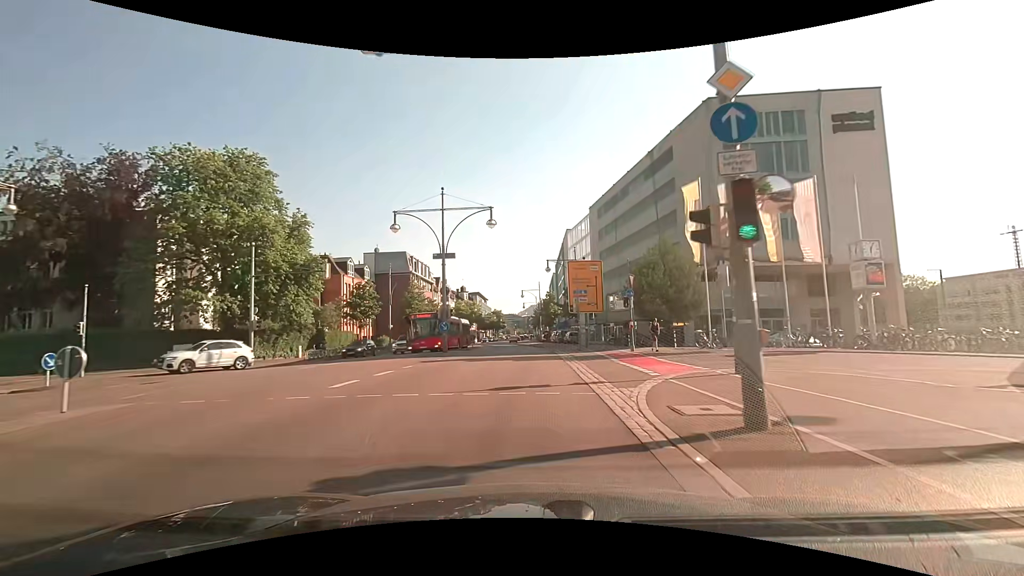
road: primary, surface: asphalt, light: Day
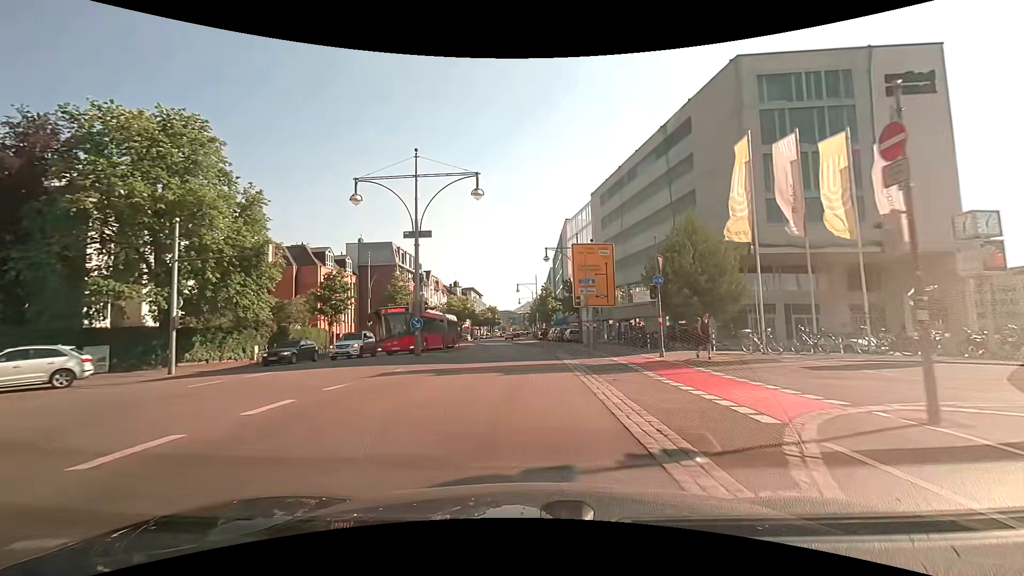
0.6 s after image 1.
(0.0, +6.5) m; +1°
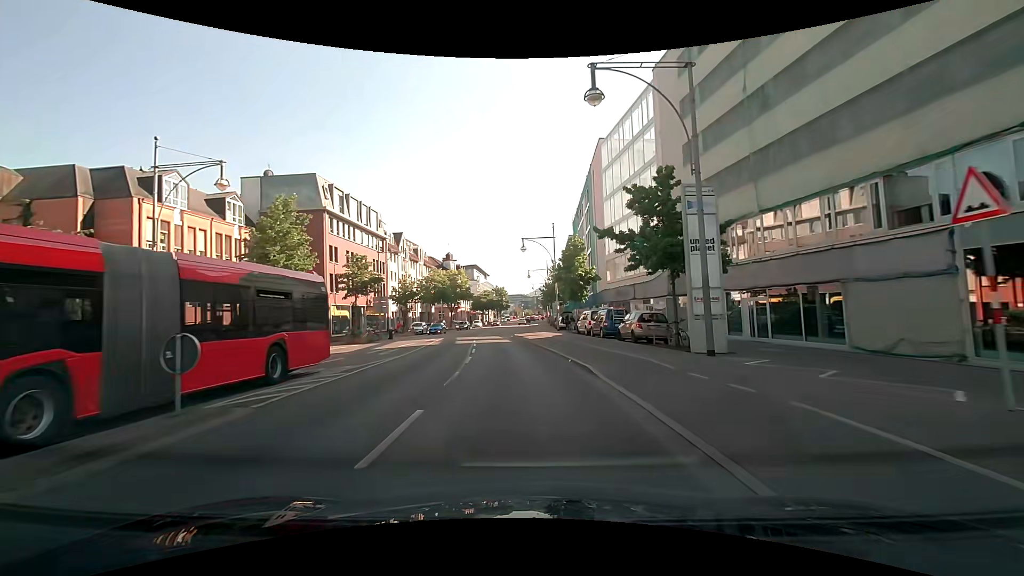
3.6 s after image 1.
(+0.1, +32.1) m; -2°
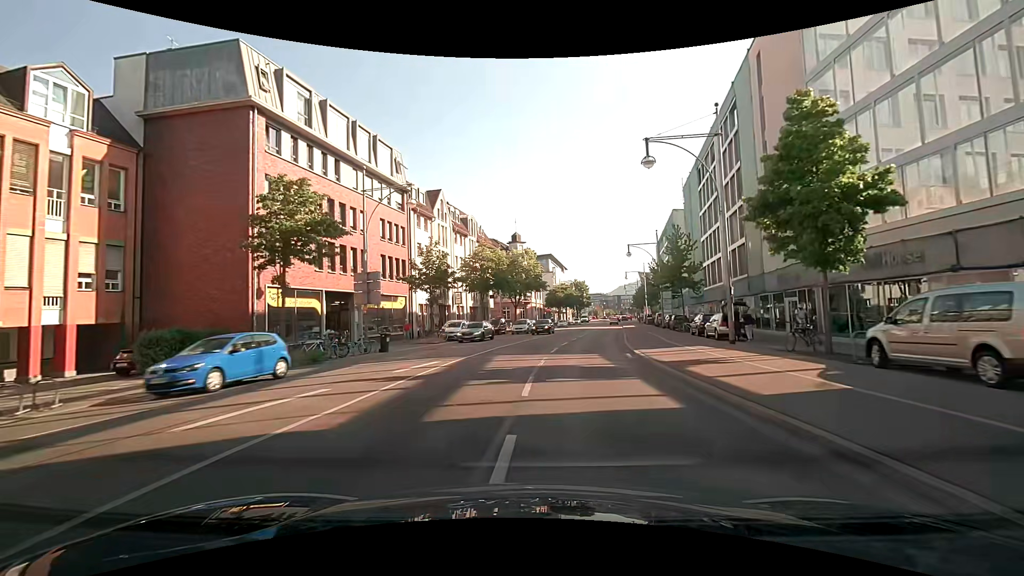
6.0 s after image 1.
(-2.0, +26.1) m; -8°
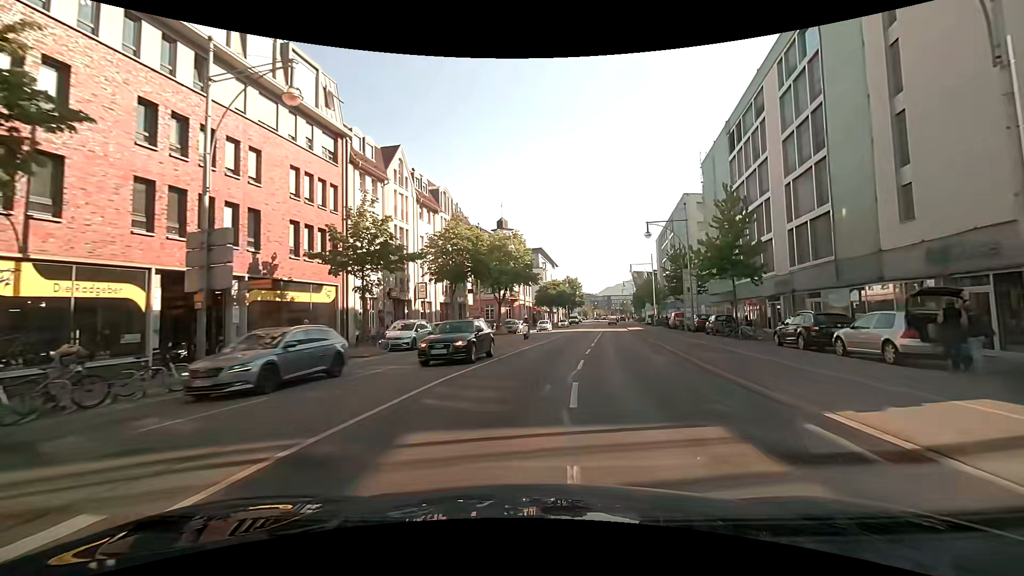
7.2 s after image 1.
(0.0, +13.2) m; +1°
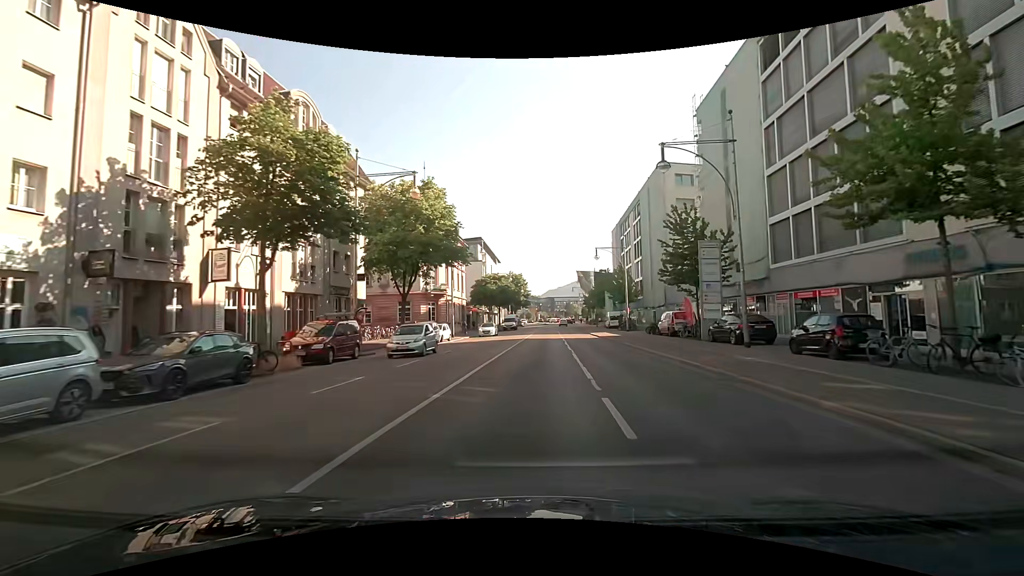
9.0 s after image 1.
(+1.0, +19.9) m; +7°
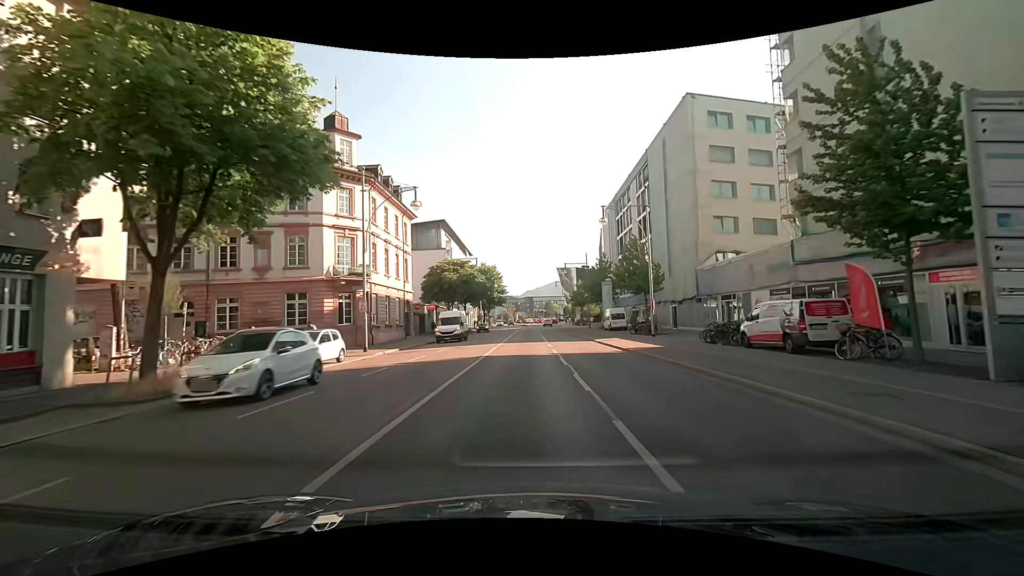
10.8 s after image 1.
(+0.5, +20.1) m; +3°
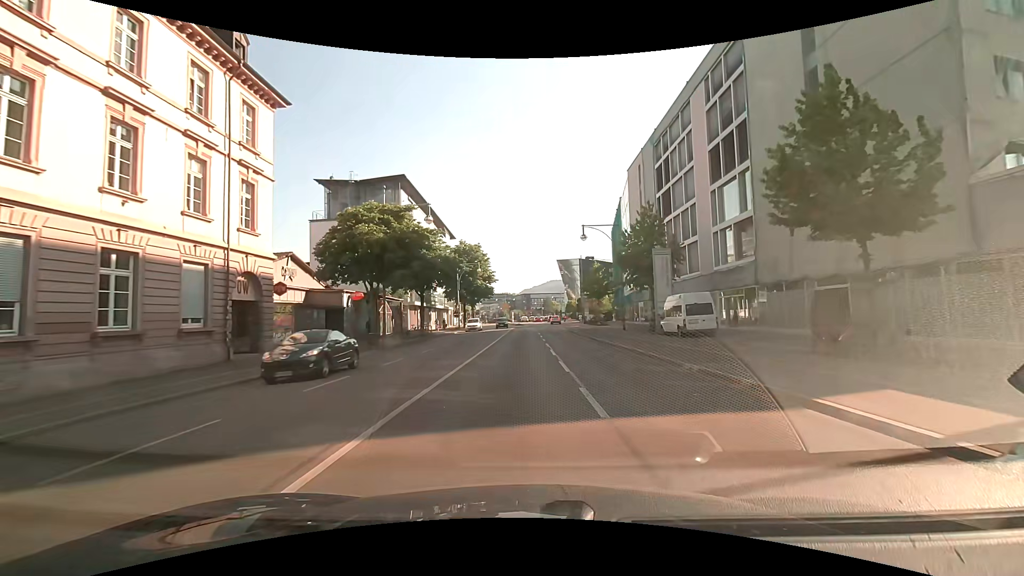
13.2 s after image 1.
(-0.2, +27.1) m; -1°
